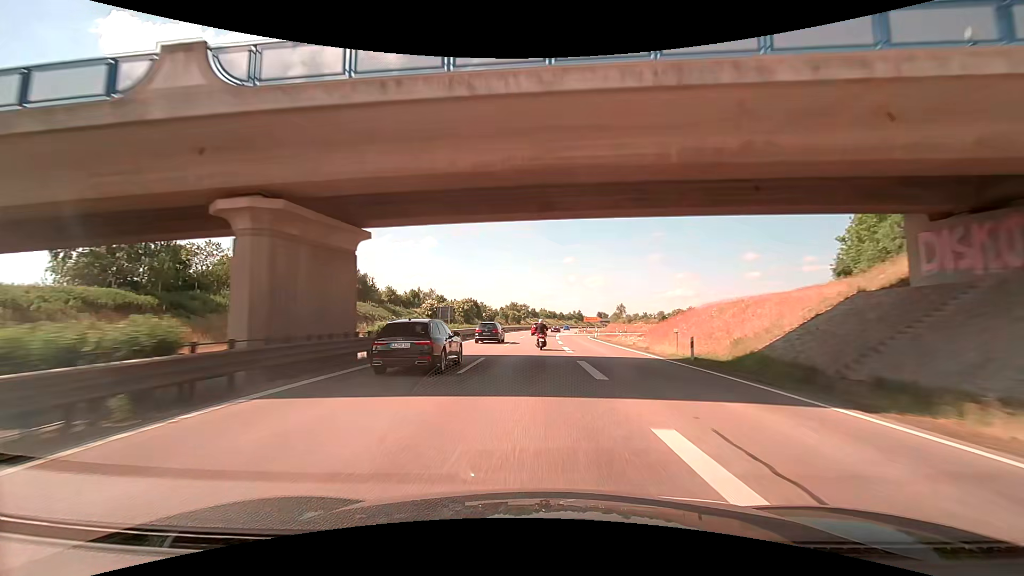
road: trunk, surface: asphalt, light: Day
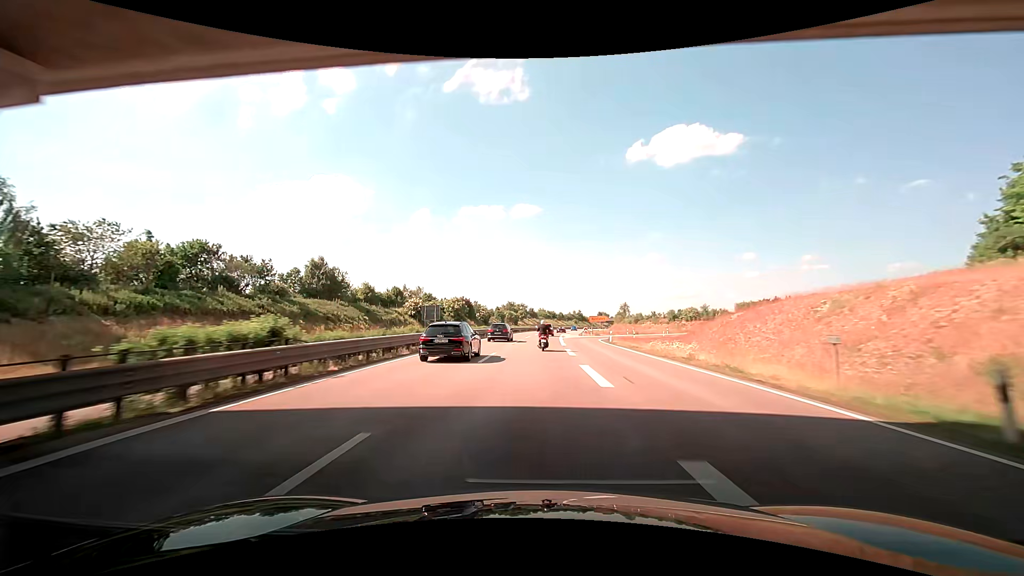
(0.0, +13.5) m; 0°
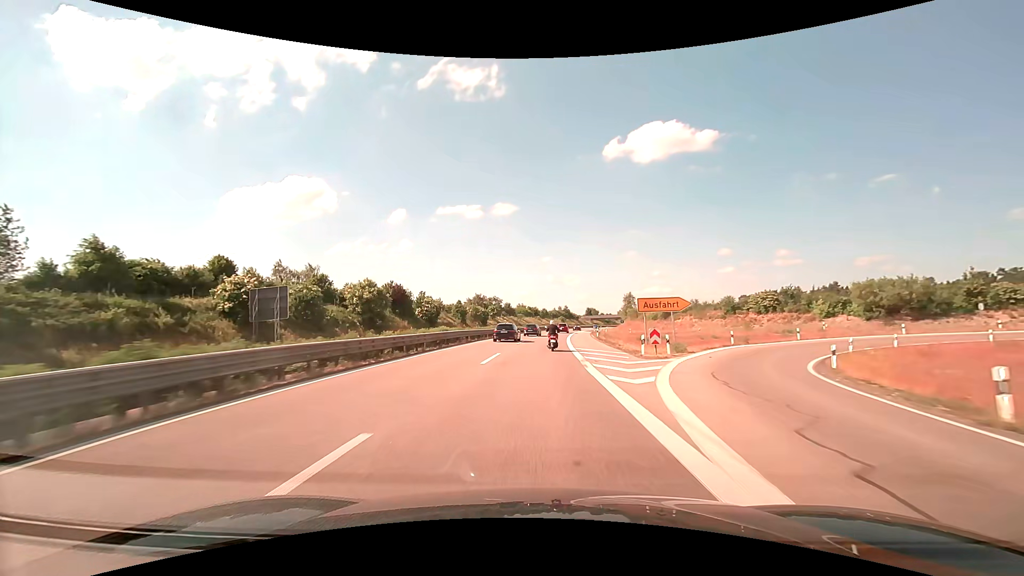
(+0.8, +53.8) m; +2°
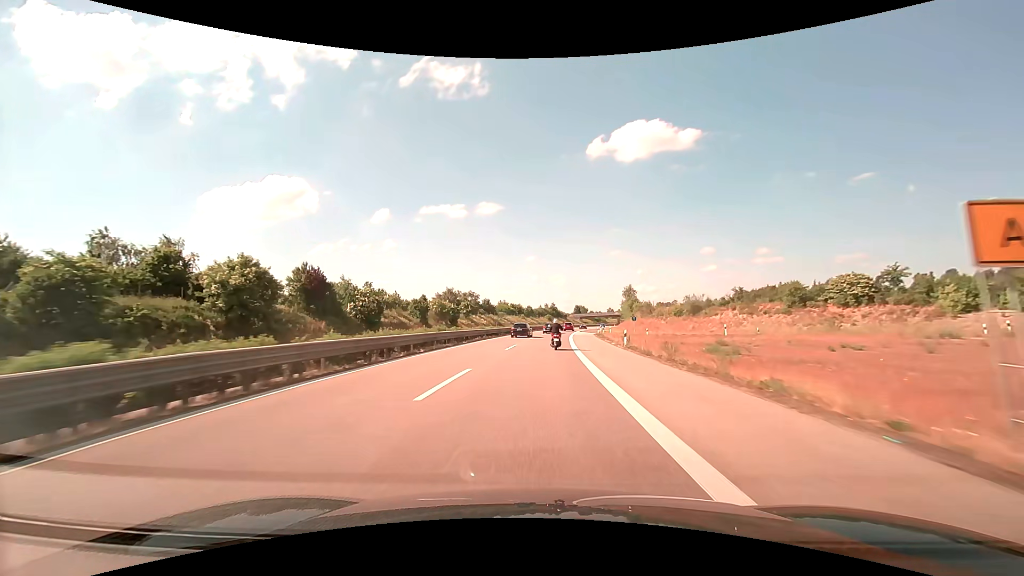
(+0.4, +26.9) m; +2°
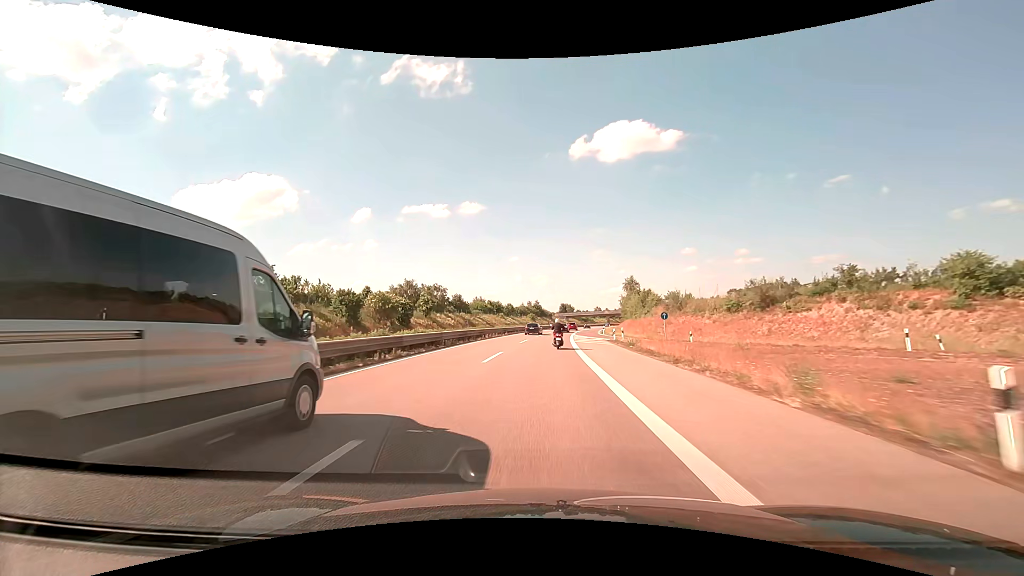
(+0.4, +26.9) m; +2°
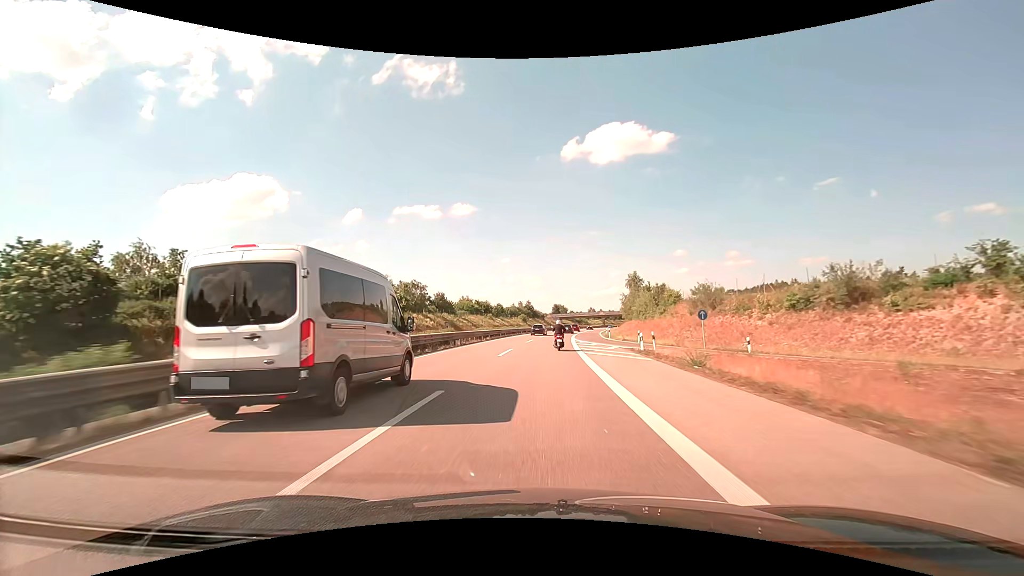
(+0.1, +13.5) m; +1°
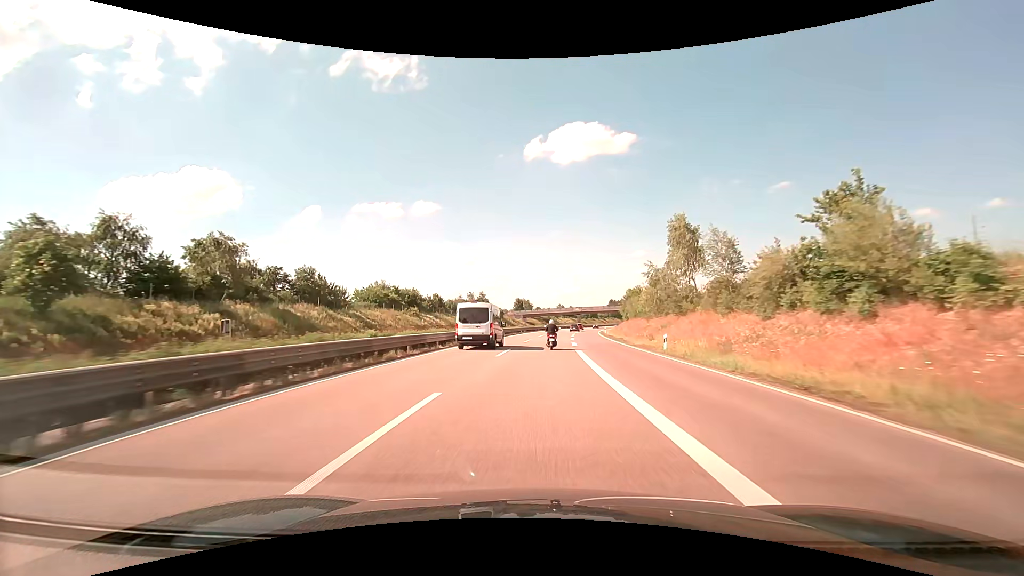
(+2.0, +54.0) m; +4°
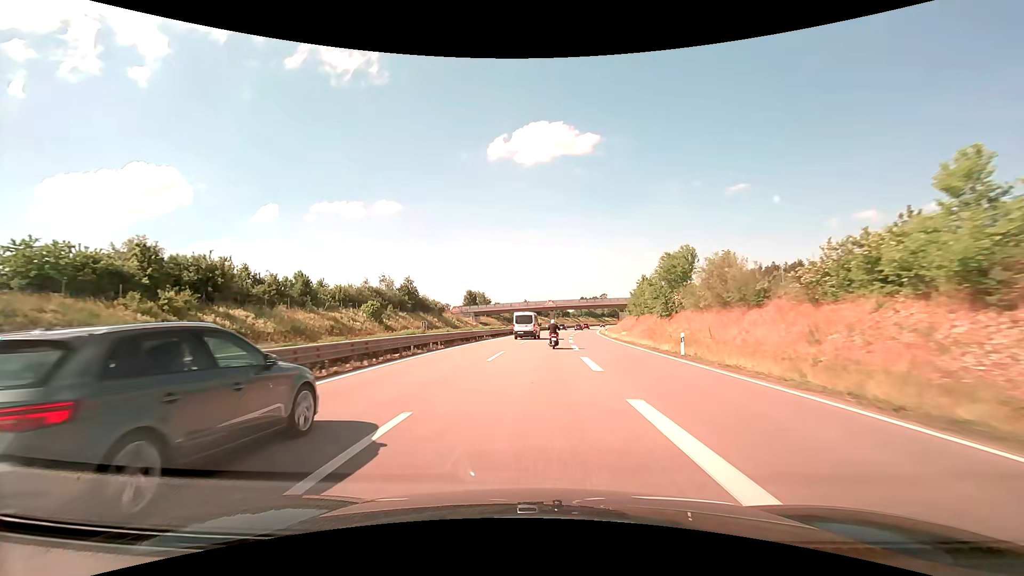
(+1.9, +54.4) m; +4°
(0, +10) (0, +20) (+1, +30) (+1, +40) (+1, +50) (+2, +60) (+3, +70) (+4, +80) (+5, +90) (+6, +100) m
